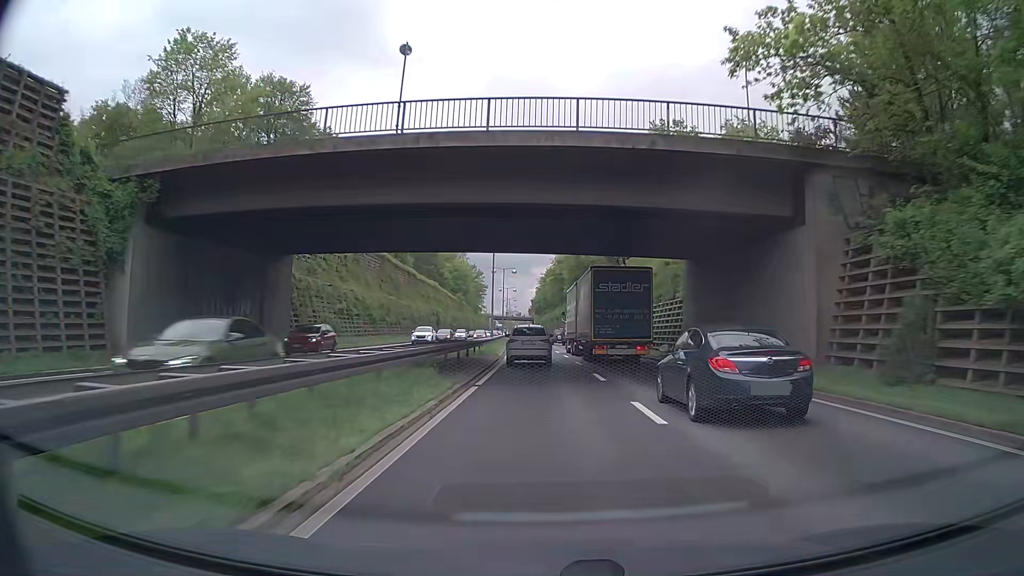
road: trunk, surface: asphalt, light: Day
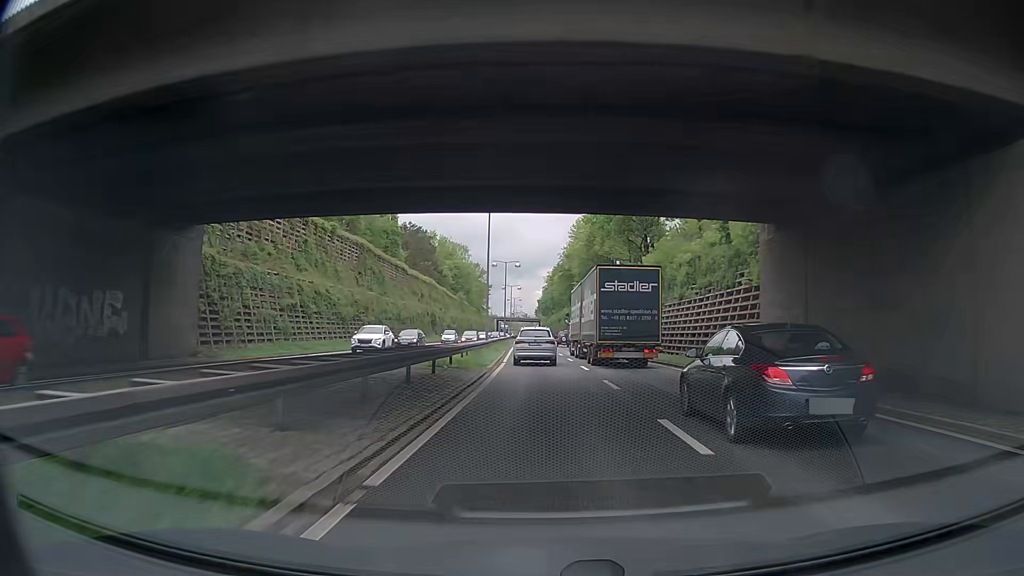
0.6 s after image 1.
(0.0, +11.4) m; 0°
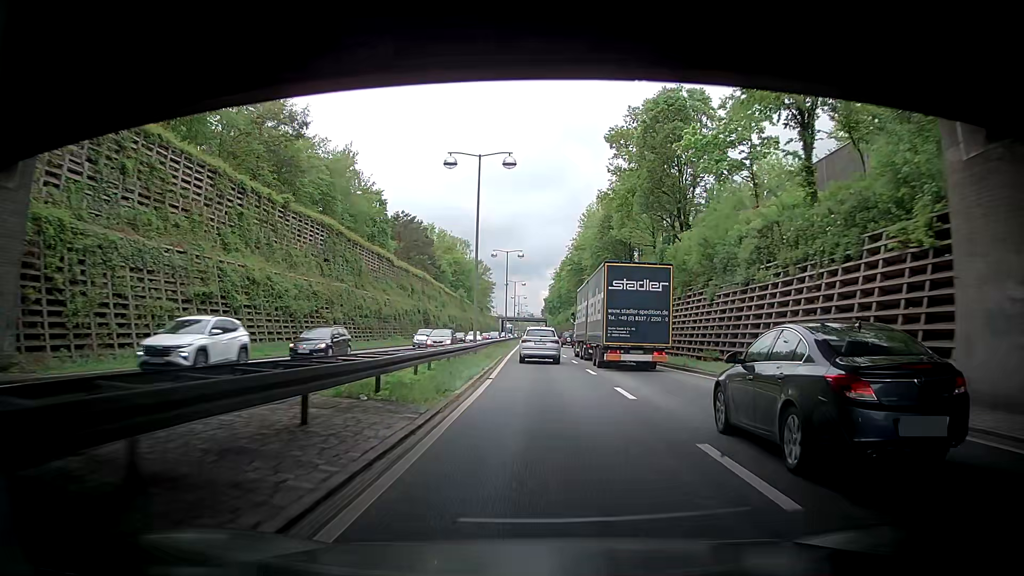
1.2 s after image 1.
(-0.1, +11.4) m; -1°
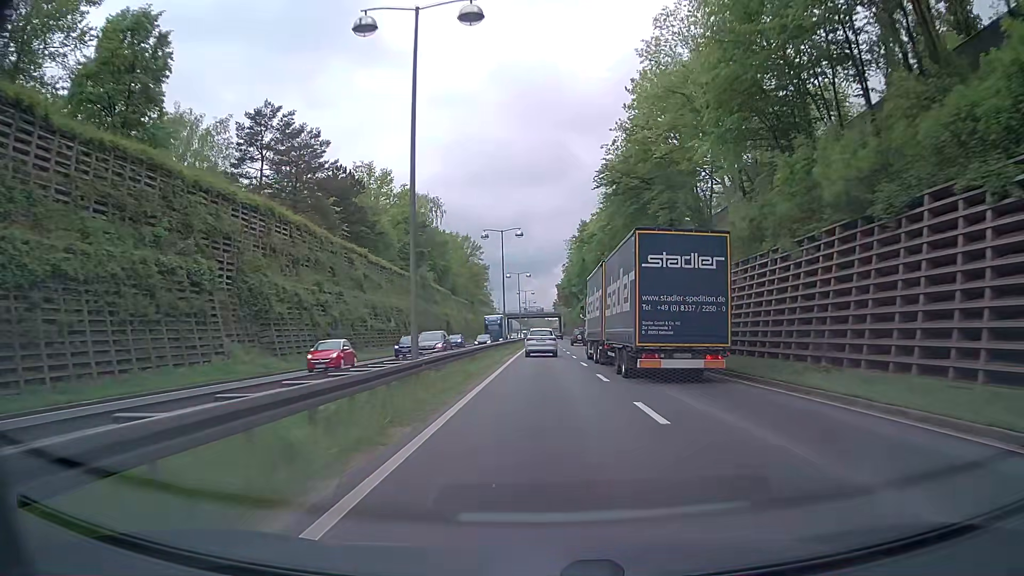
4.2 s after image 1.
(-0.6, +58.0) m; -1°
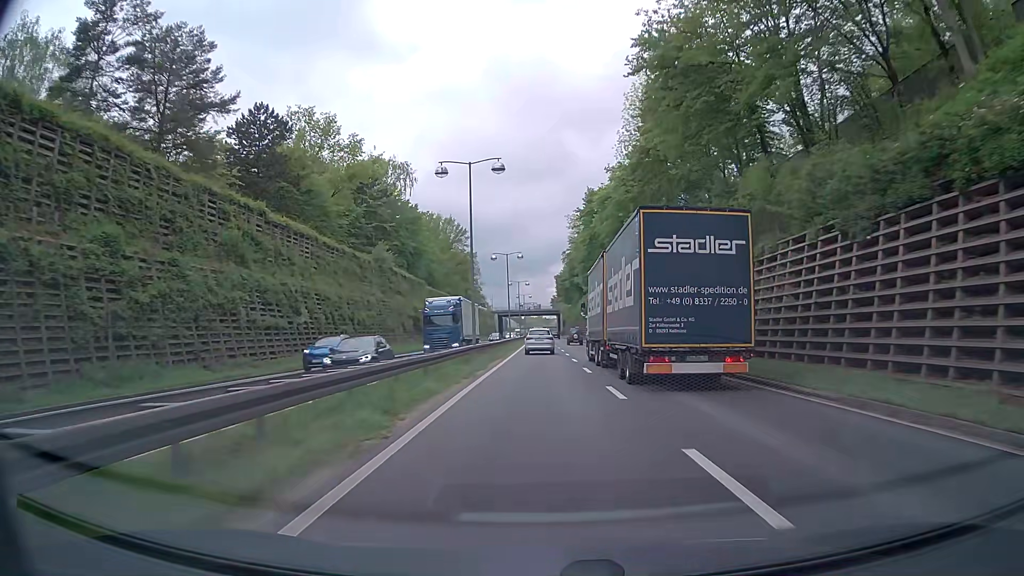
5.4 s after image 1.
(0.0, +23.3) m; 0°
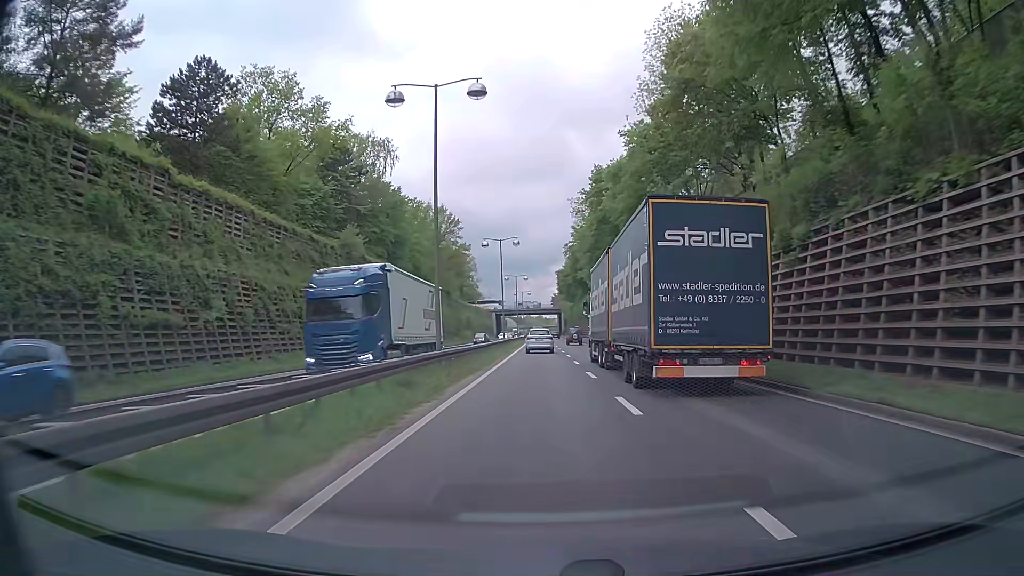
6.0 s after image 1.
(0.0, +11.5) m; 0°
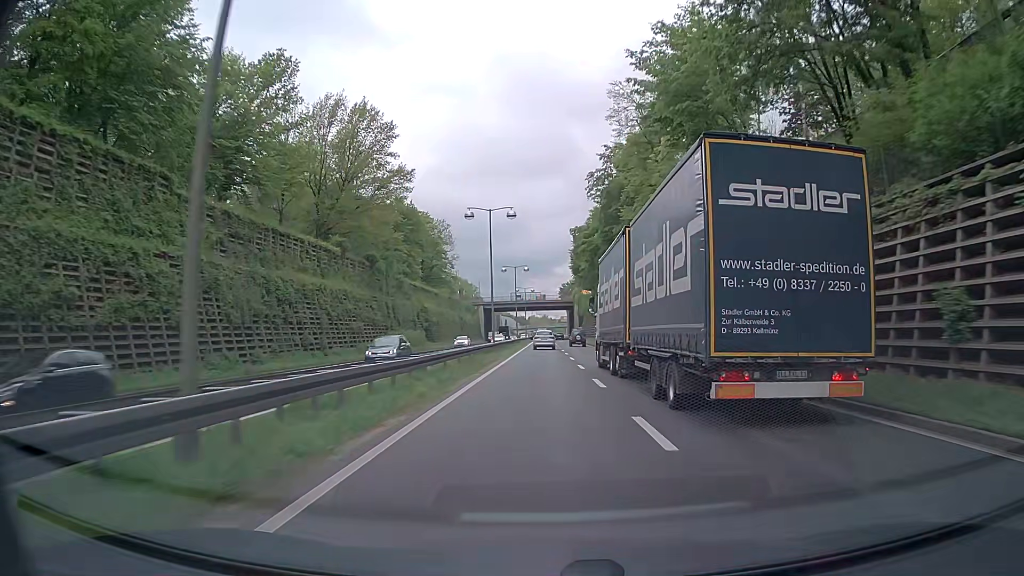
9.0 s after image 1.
(-0.2, +57.1) m; -1°
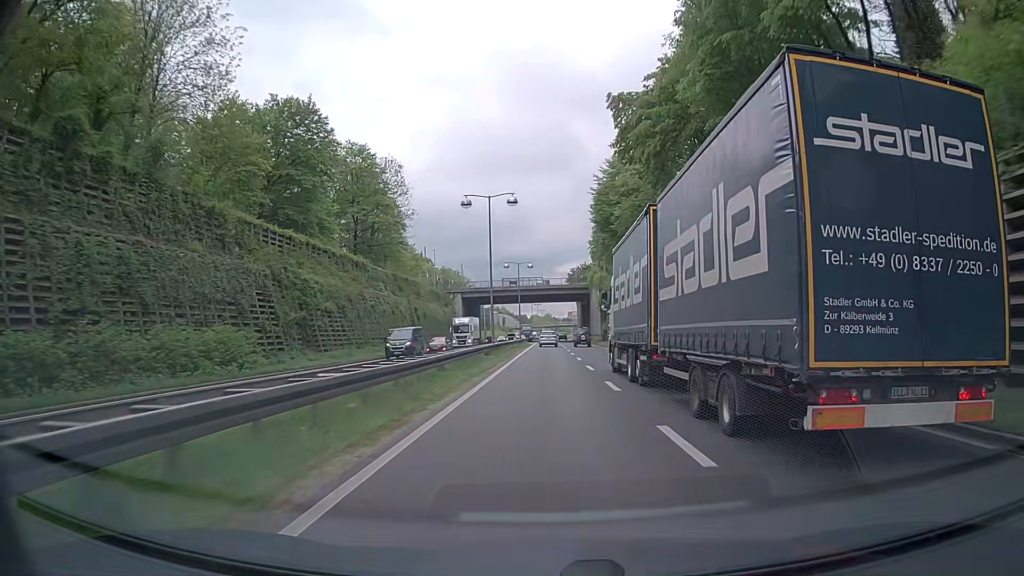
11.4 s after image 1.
(-0.1, +46.0) m; 0°
